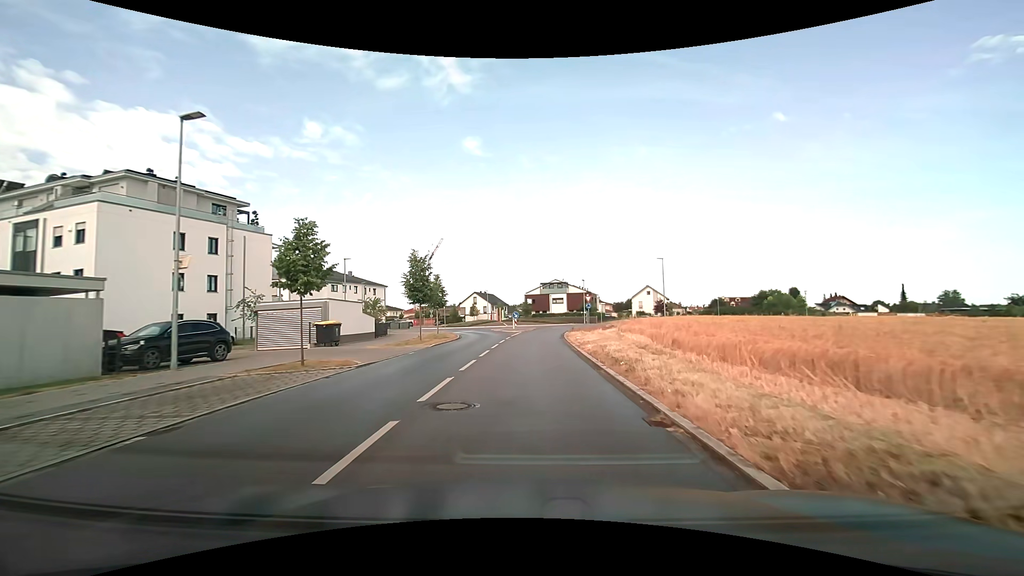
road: tertiary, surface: asphalt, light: Day
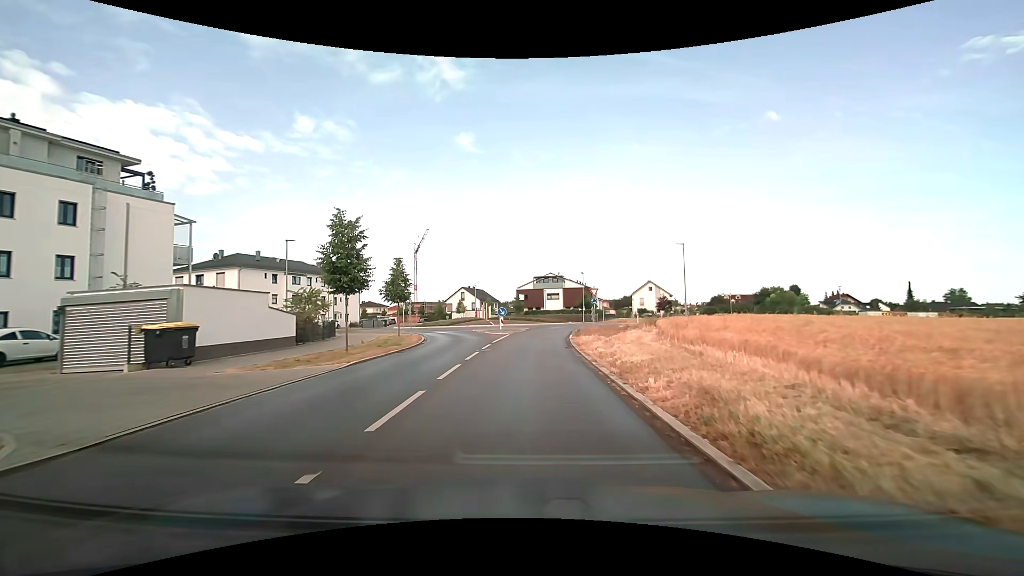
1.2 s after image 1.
(0.0, +11.0) m; +1°
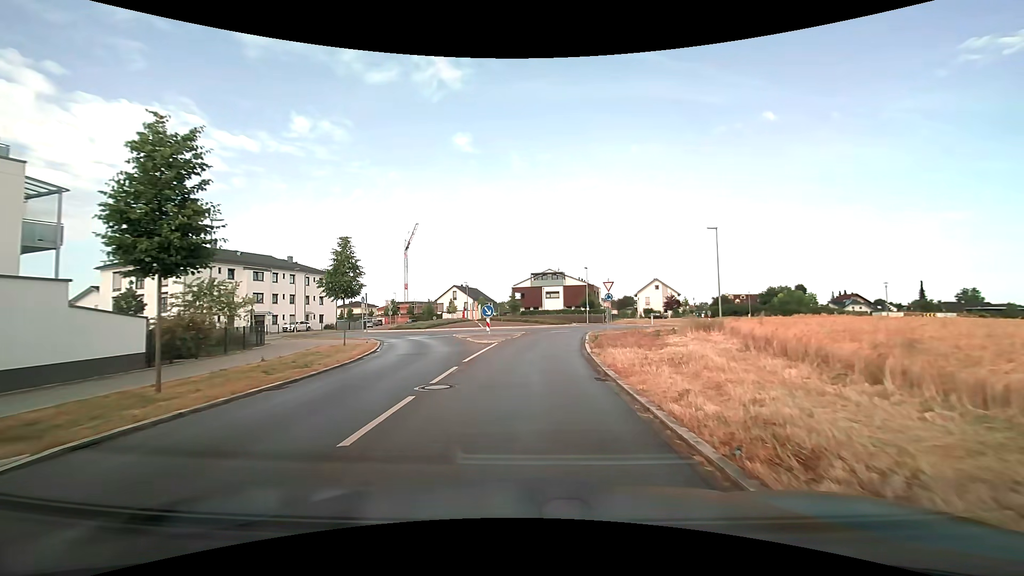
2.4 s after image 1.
(-0.1, +9.5) m; -1°
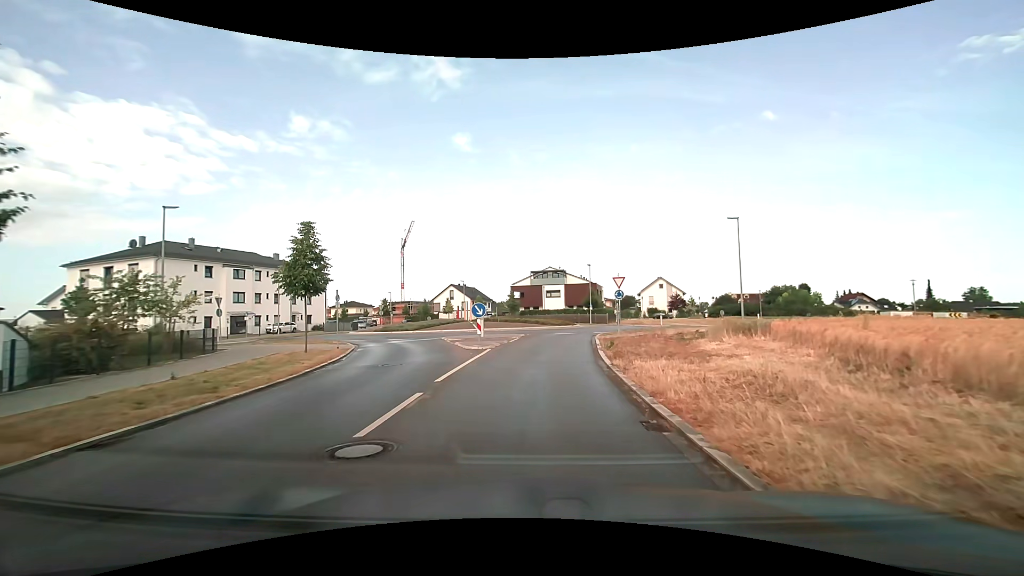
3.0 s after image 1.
(0.0, +4.2) m; +1°
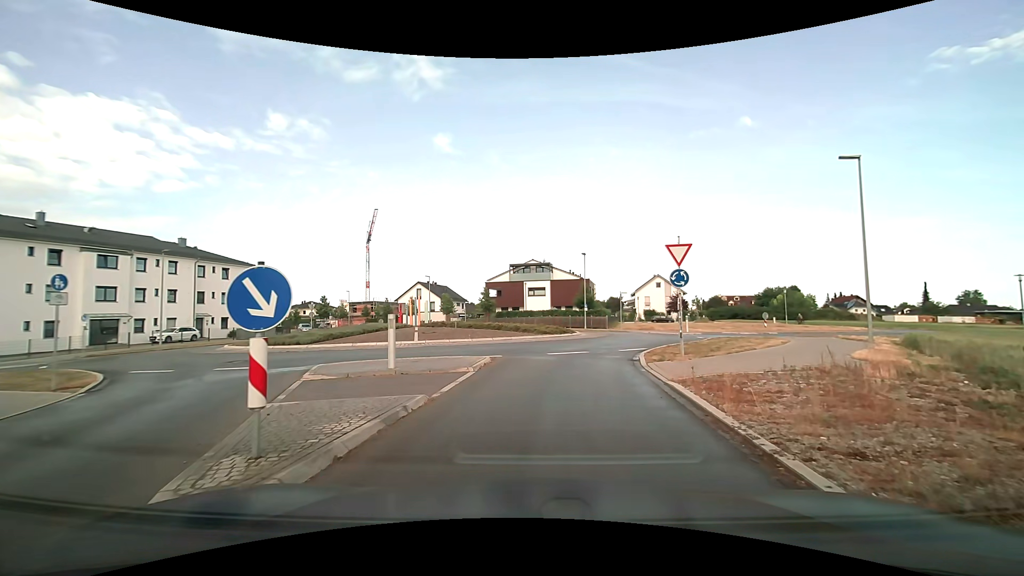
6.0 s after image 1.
(0.0, +15.2) m; +2°
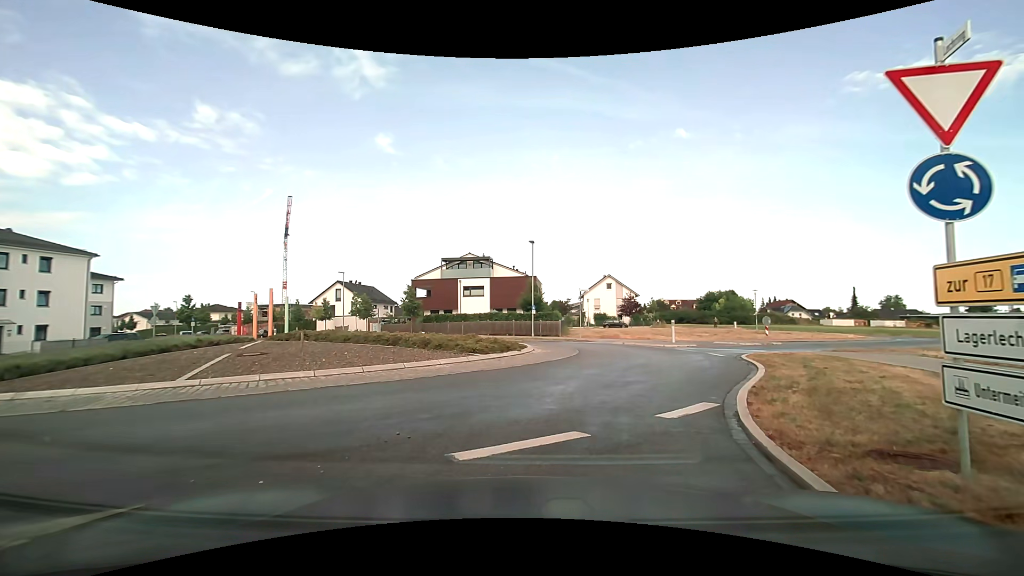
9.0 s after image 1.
(+0.4, +12.0) m; +6°
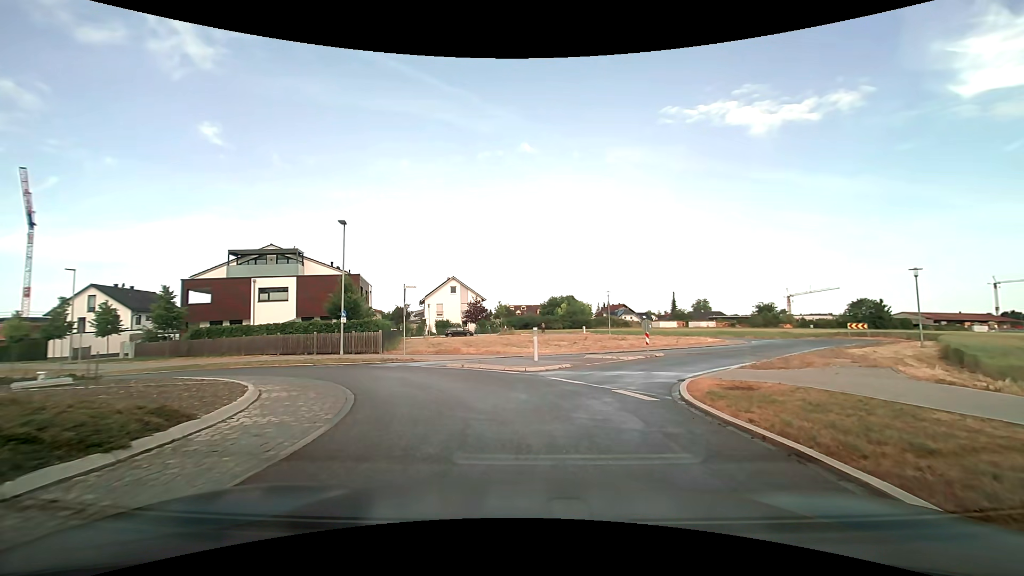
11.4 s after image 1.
(+1.6, +11.0) m; +16°
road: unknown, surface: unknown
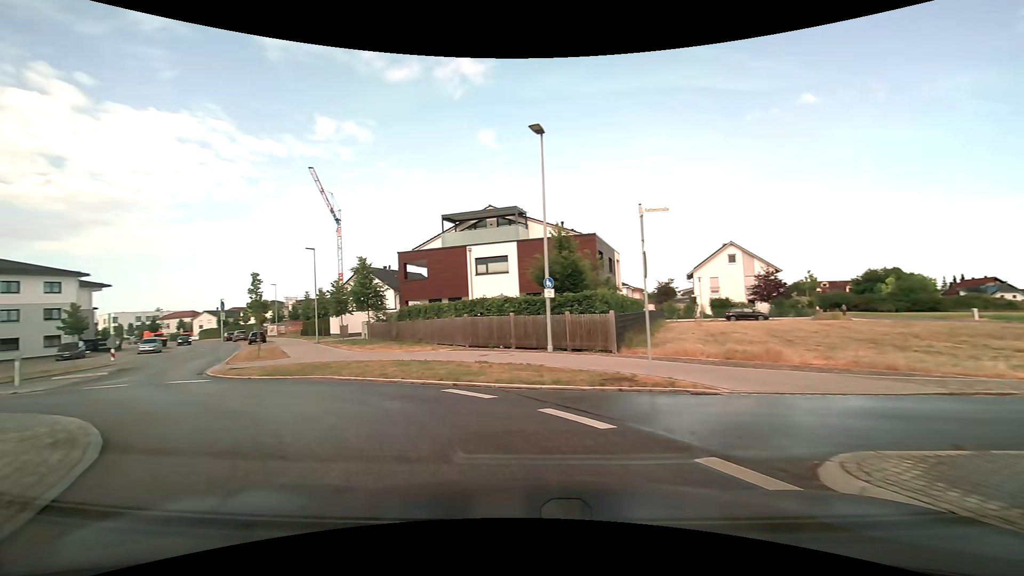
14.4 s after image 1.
(-1.6, +14.7) m; -28°
(-4, +9) (-11, +16) (-17, +23) (-22, +32) (-26, +41) (-31, +50) (-36, +59) (-42, +67) (-48, +75) (-55, +82) m
